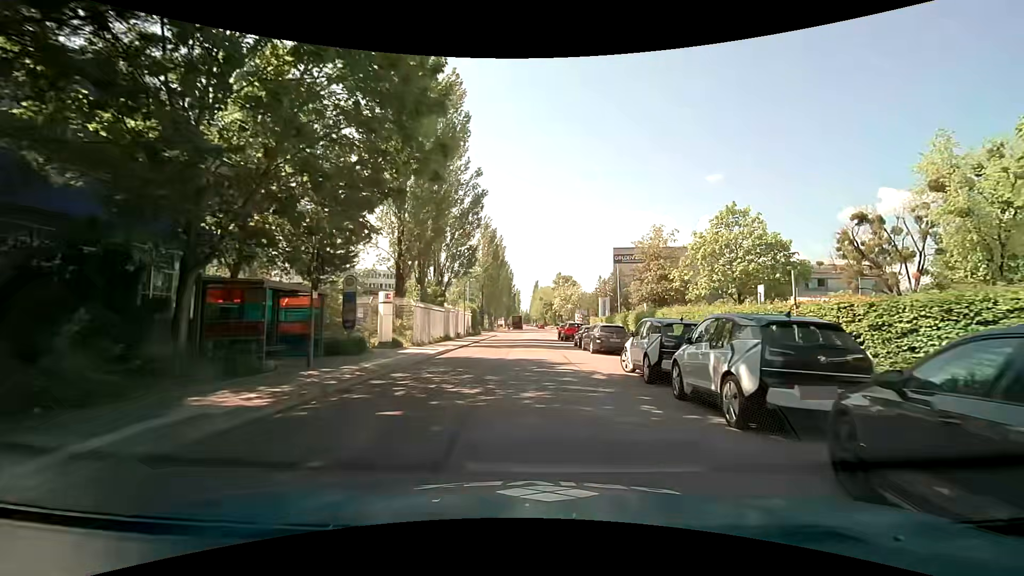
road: unclassified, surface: asphalt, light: Day
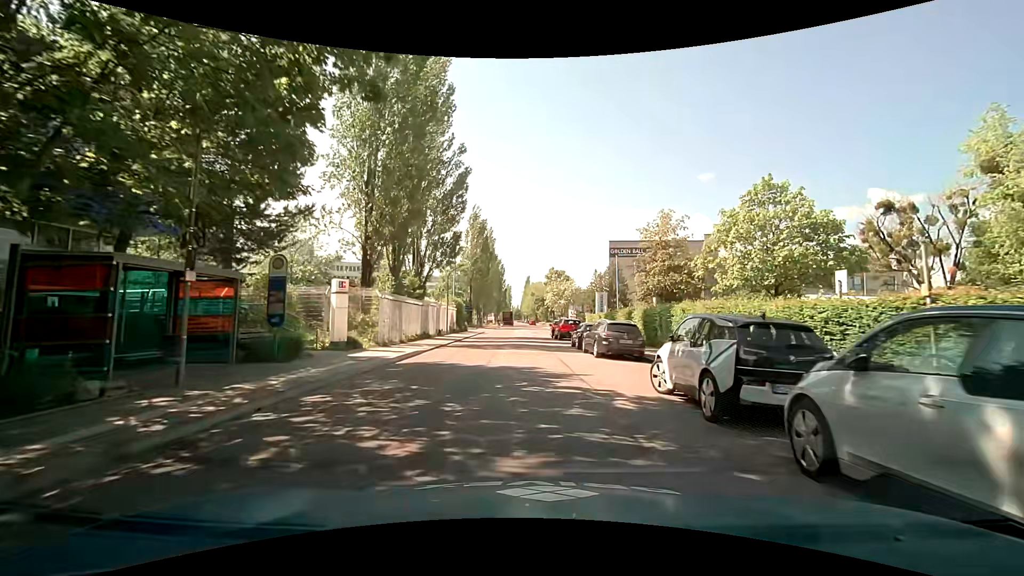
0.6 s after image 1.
(+0.1, +4.8) m; +1°
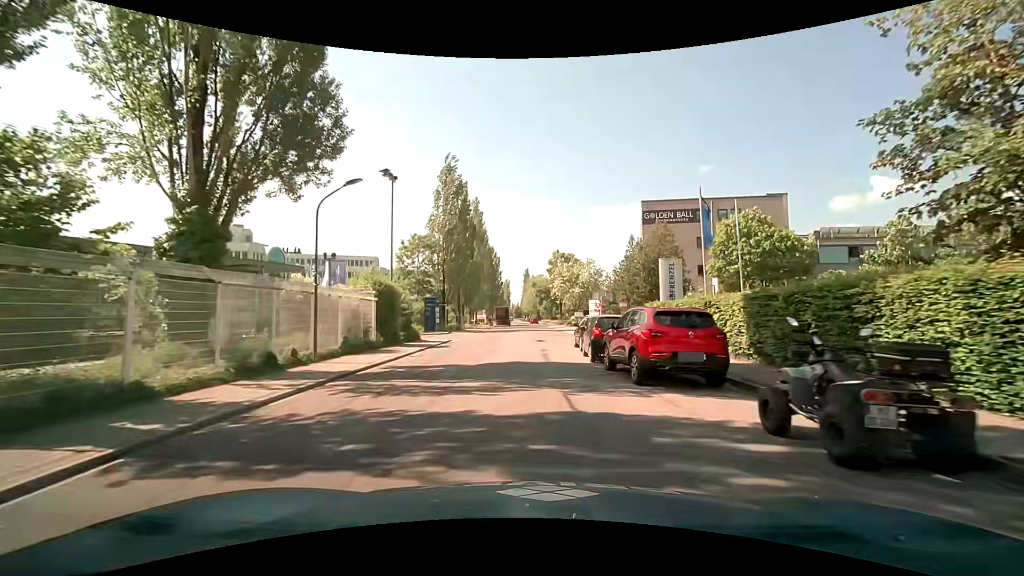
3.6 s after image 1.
(+0.1, +25.9) m; 0°
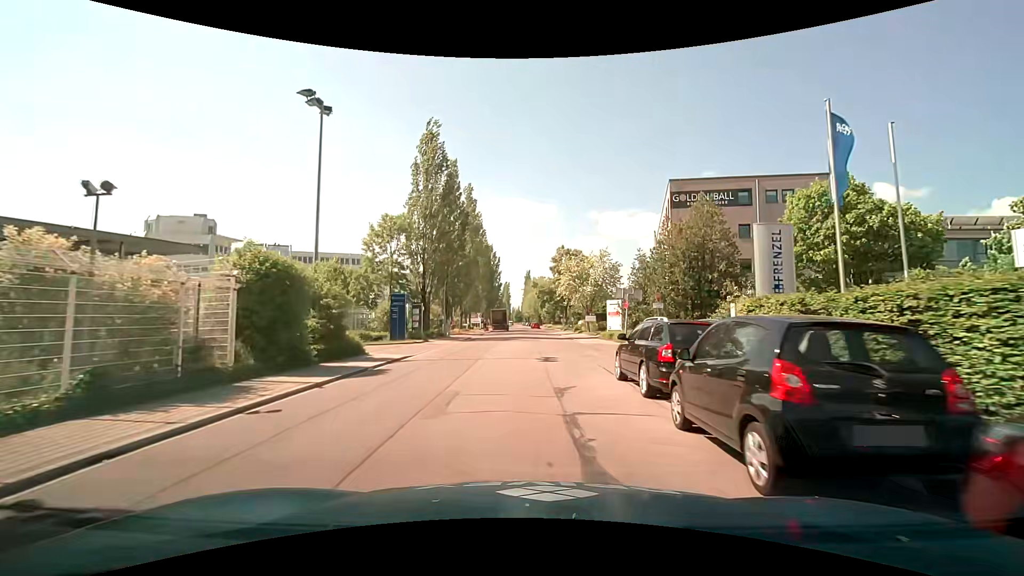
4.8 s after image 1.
(+0.1, +11.3) m; 0°
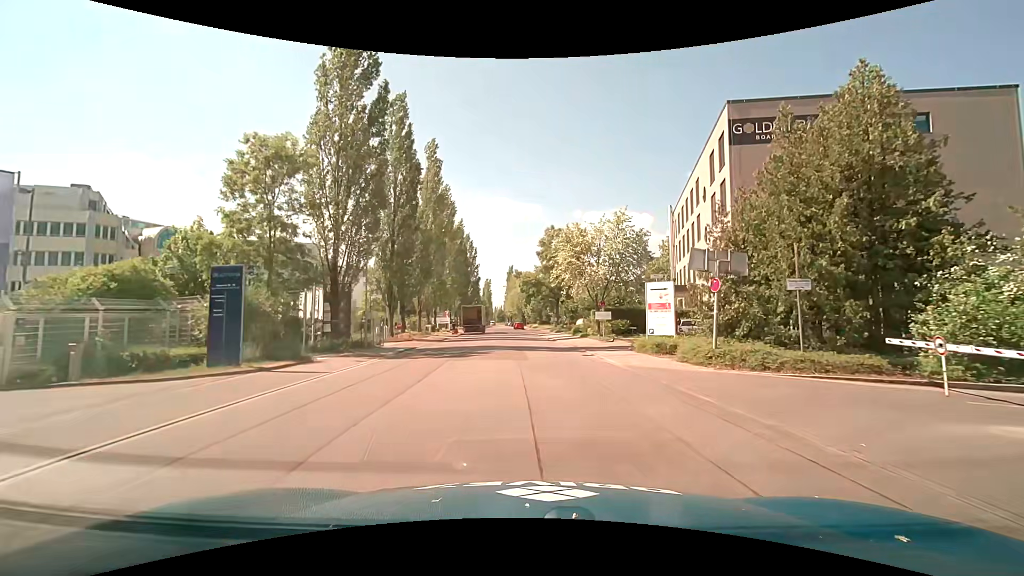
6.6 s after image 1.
(+0.2, +17.8) m; +2°
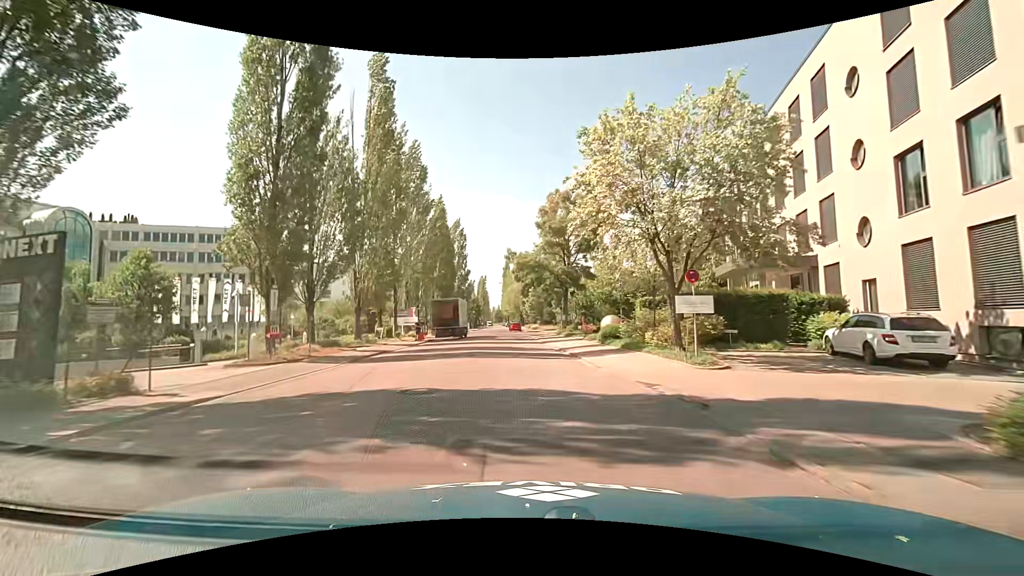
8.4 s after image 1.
(+0.2, +18.7) m; 0°
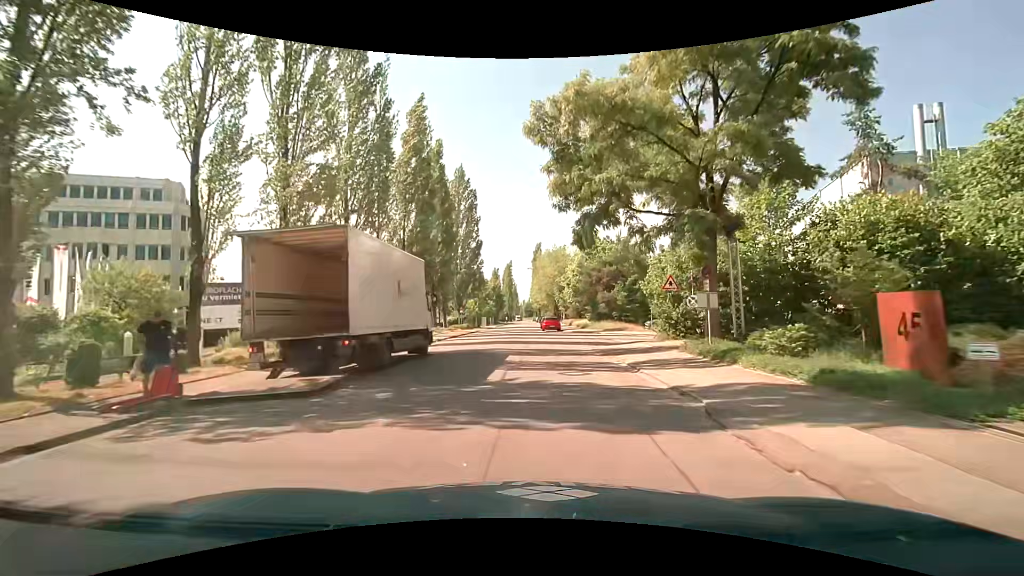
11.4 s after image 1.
(-0.9, +32.1) m; -3°
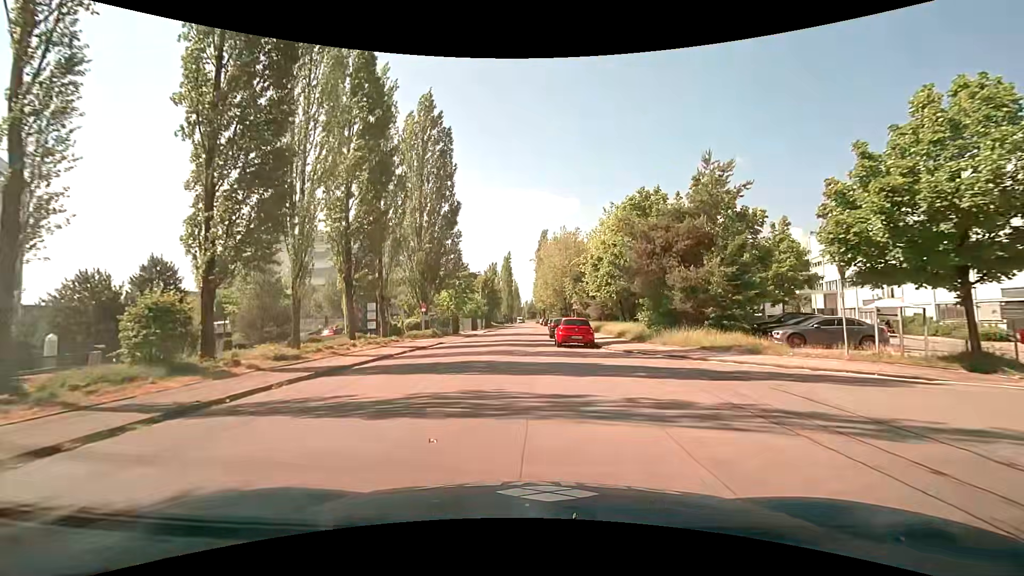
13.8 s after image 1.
(+0.1, +24.6) m; 0°
(0, +10) (0, +20) (-1, +30) (-1, +40) (-1, +50) (0, +60) (0, +70) (0, +80) (+1, +90) (+1, +100) m
